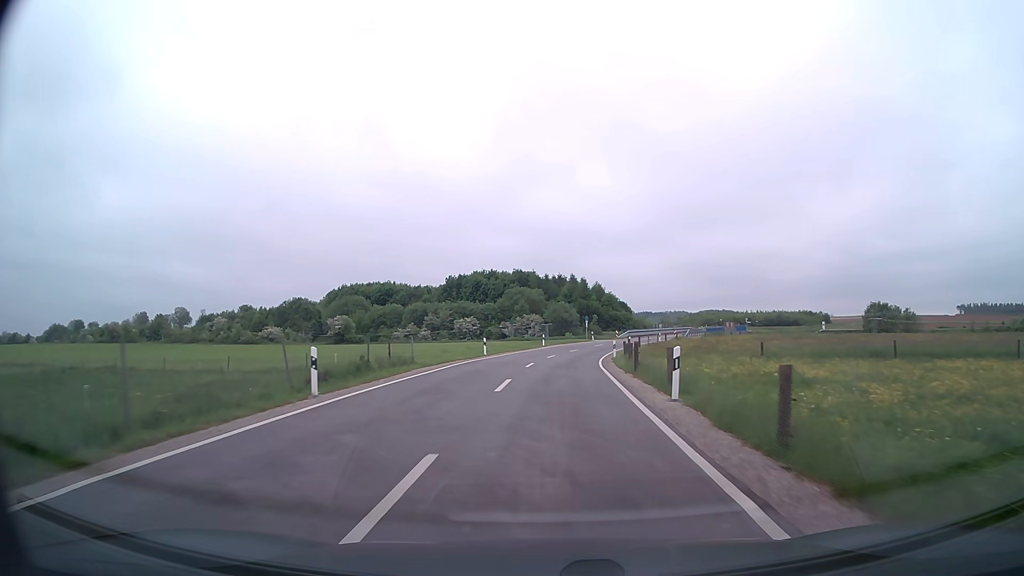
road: unclassified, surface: asphalt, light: Day
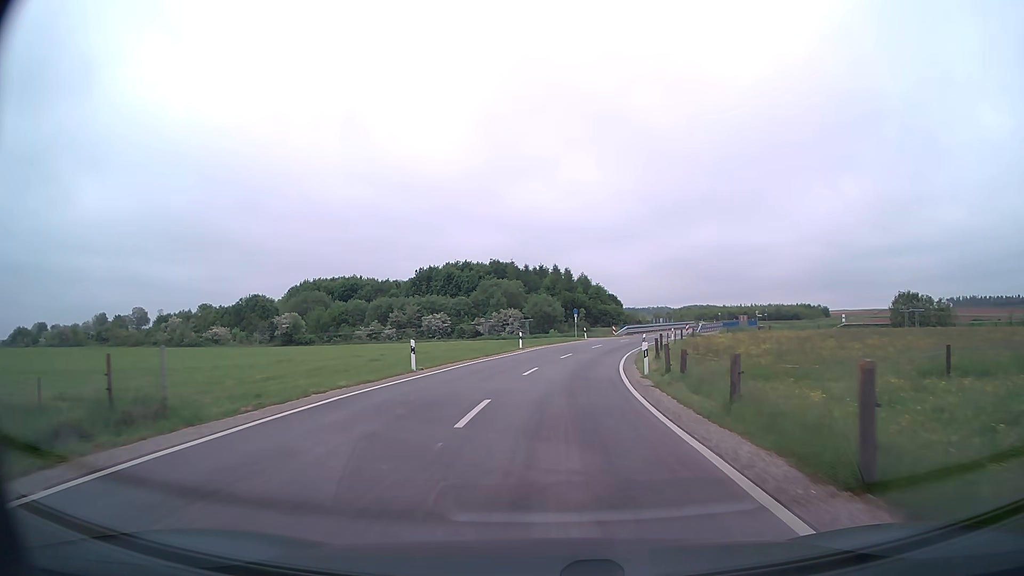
(+0.2, +17.7) m; +1°
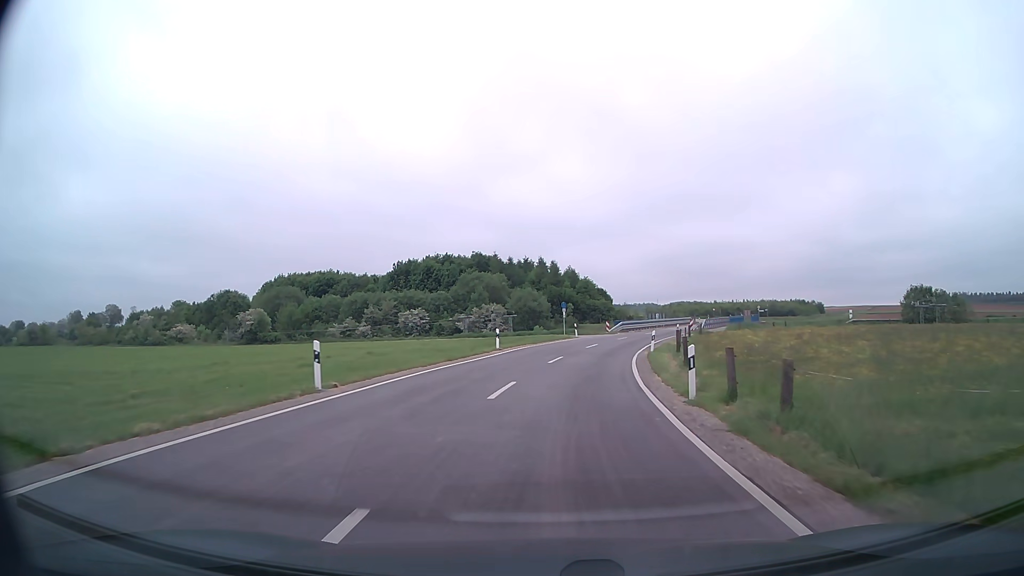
(+0.1, +8.6) m; +1°
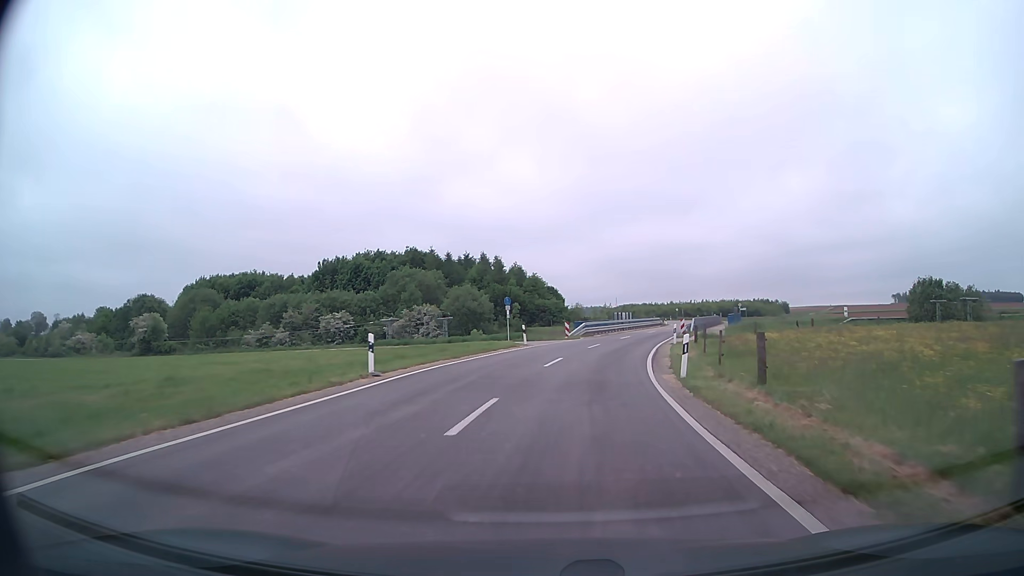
(+0.5, +16.7) m; +4°
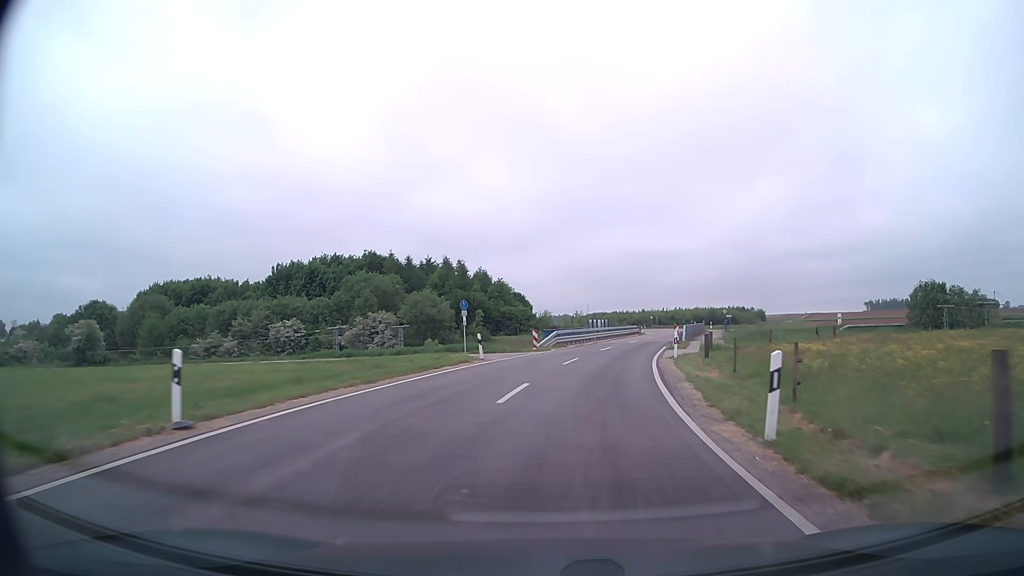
(+0.2, +8.2) m; +2°
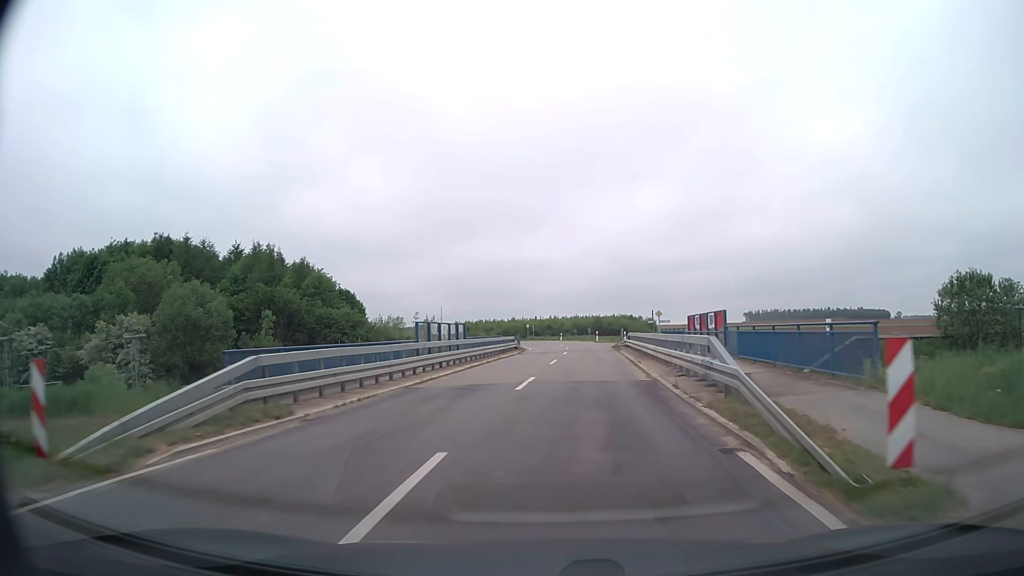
(+3.3, +32.4) m; +12°
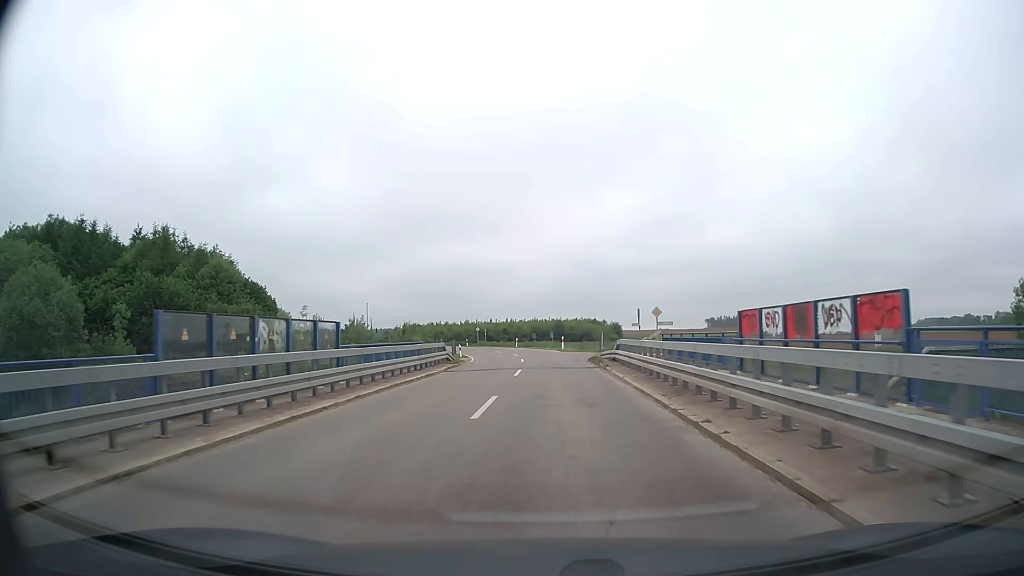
(+0.6, +16.4) m; +4°
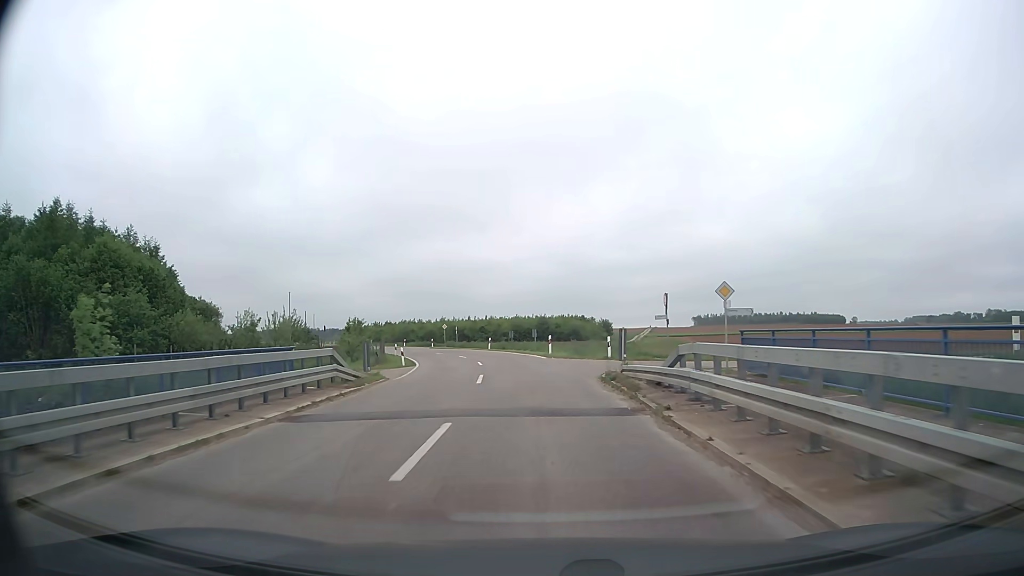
(+0.3, +16.4) m; +2°
(0, +10) (0, +20) (-1, +30) (-3, +40) (-5, +50) (-8, +59) (-11, +69) (-15, +78) (-19, +87) (-24, +96) m
